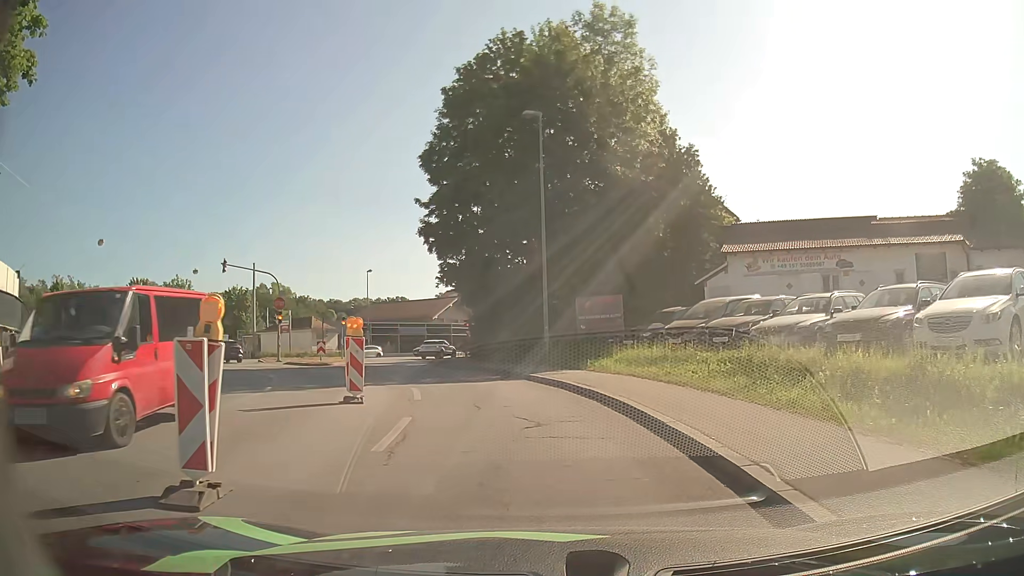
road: tertiary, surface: asphalt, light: Day
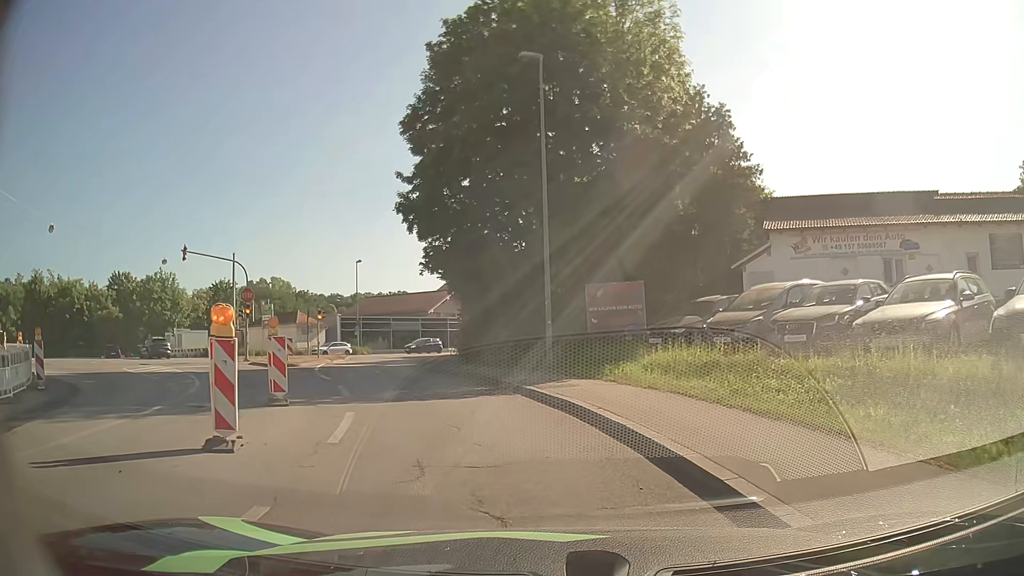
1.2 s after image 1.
(-0.1, +5.6) m; -1°
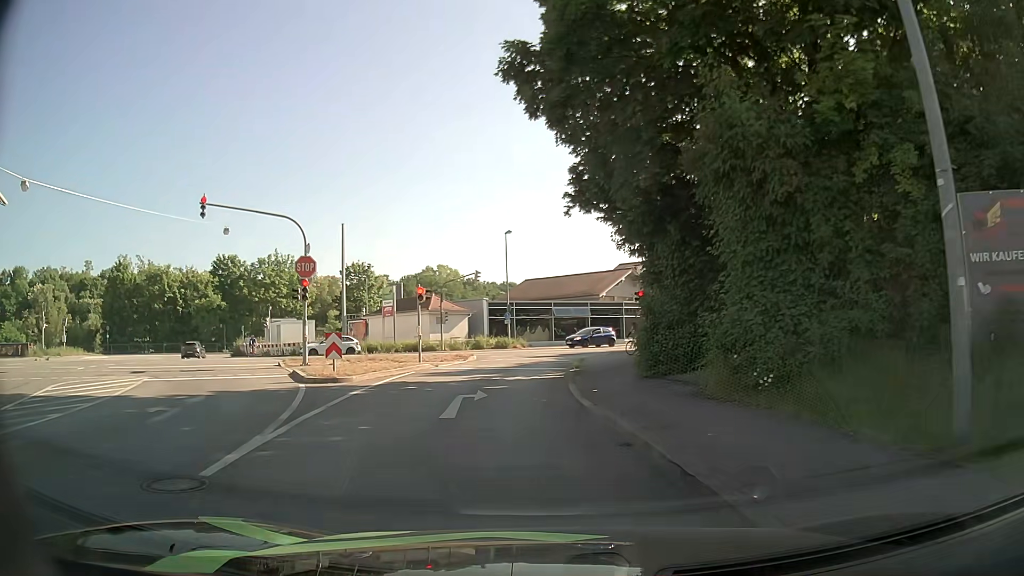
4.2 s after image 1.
(-1.5, +14.8) m; -14°
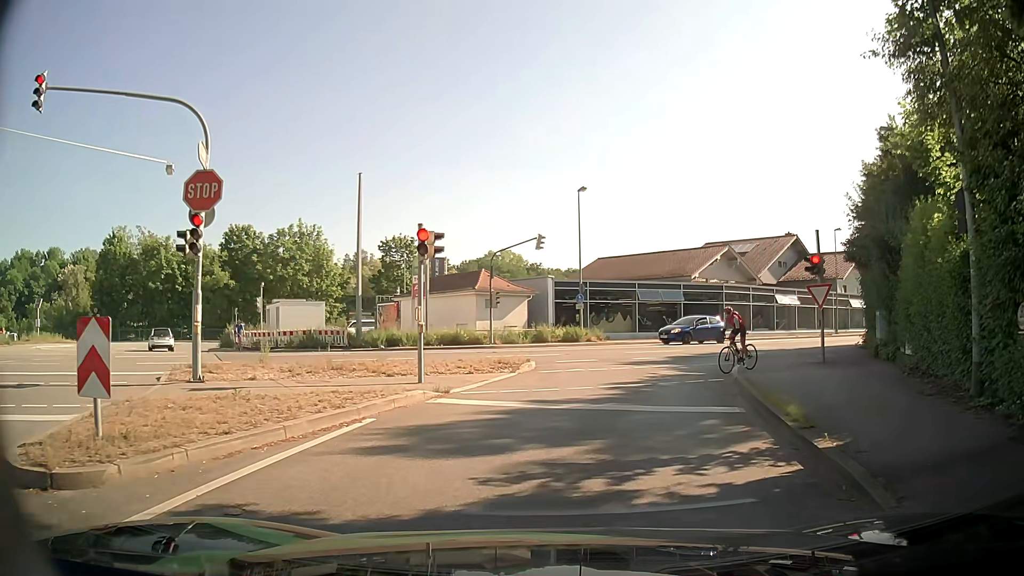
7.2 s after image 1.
(-1.5, +13.6) m; -8°
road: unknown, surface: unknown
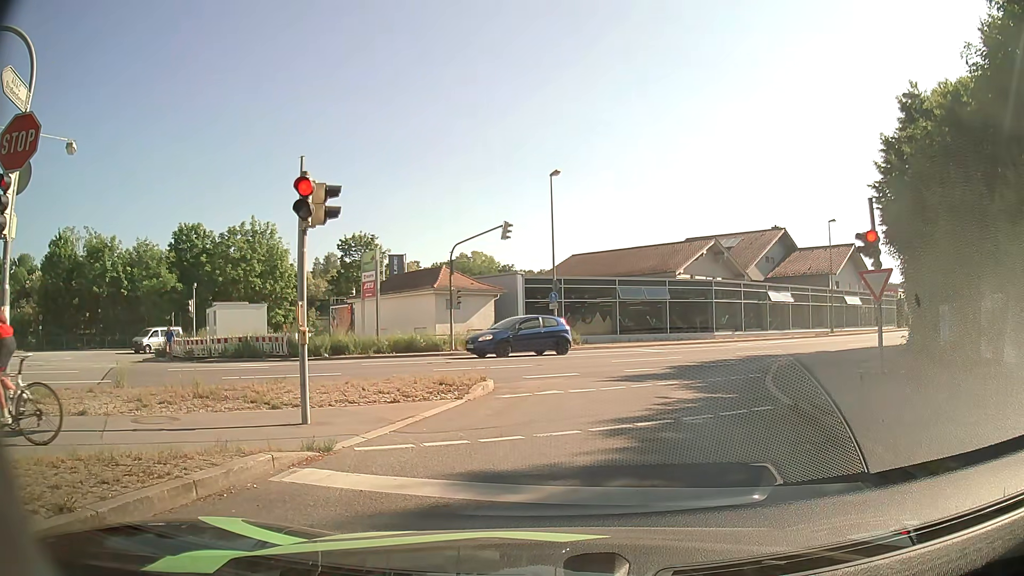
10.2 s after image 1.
(+0.2, +4.9) m; +4°
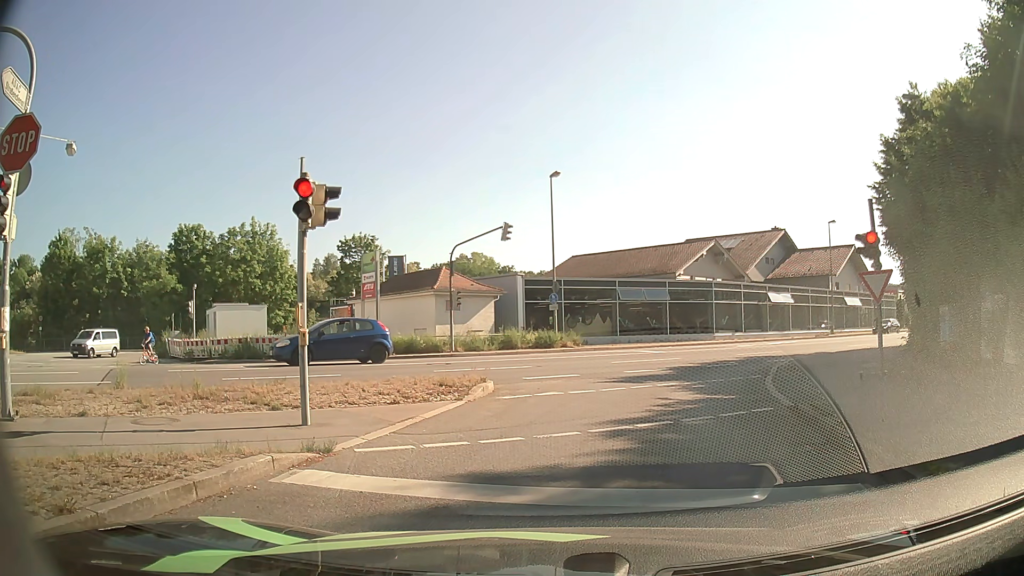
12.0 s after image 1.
(0.0, +0.1) m; 0°
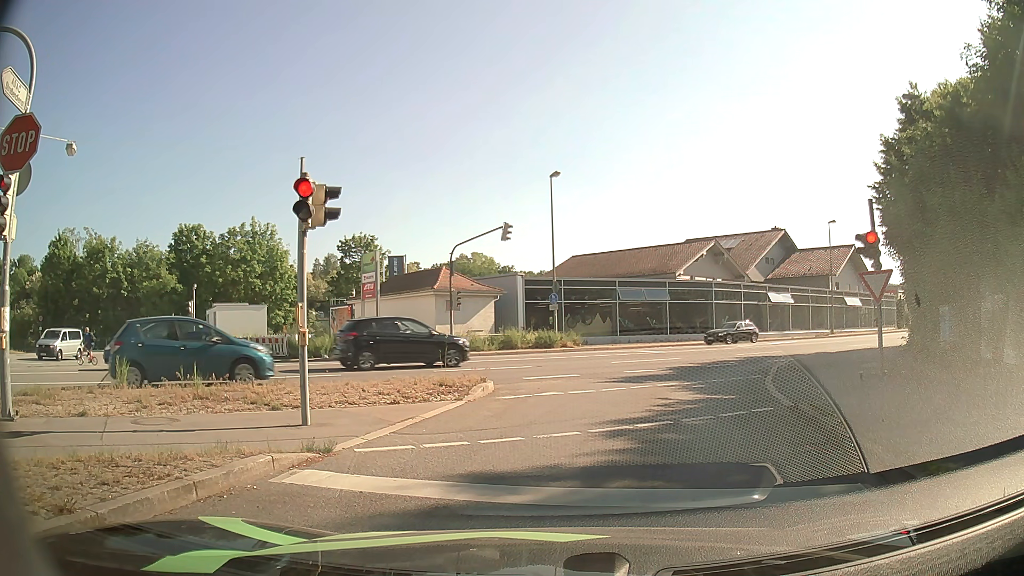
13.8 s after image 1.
(0.0, 0.0) m; 0°
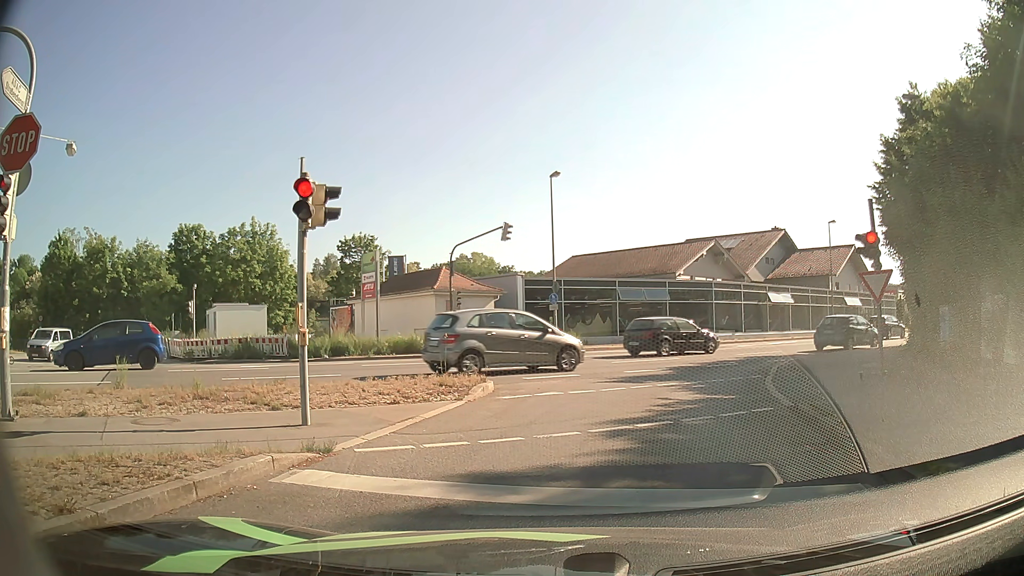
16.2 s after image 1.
(0.0, 0.0) m; 0°
(+1, +10) (+4, +20) (+9, +28) (+17, +34) (+25, +40) (+33, +46) (+41, +53) (+48, +59) (+55, +66) (+63, +73) m
